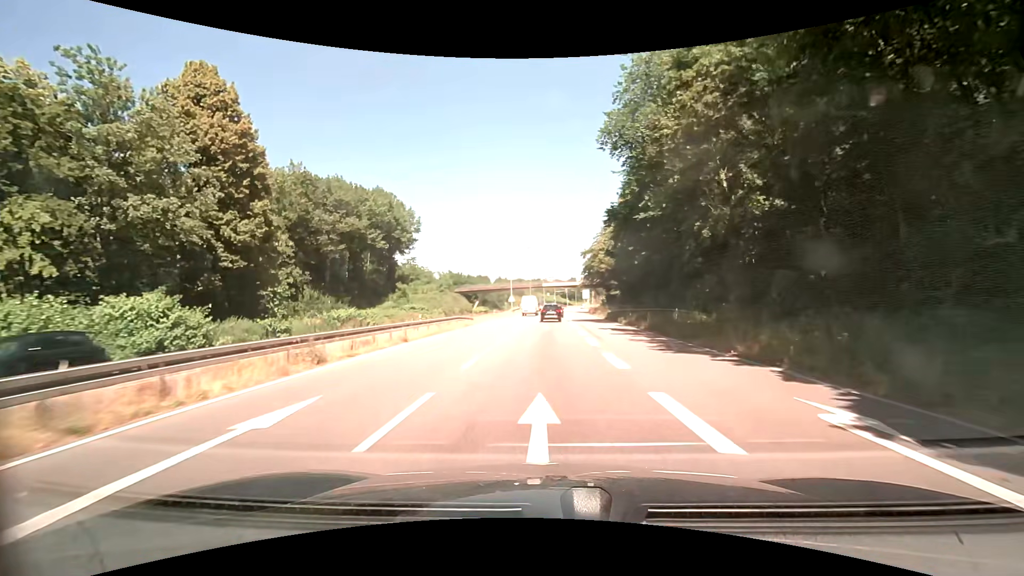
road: trunk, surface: asphalt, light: Day
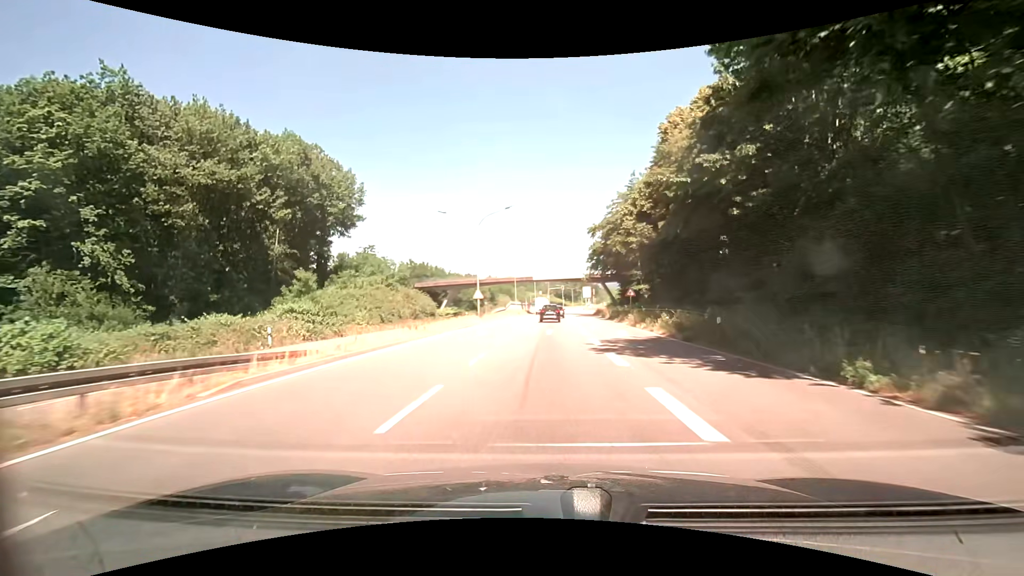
(+0.3, +29.4) m; +1°
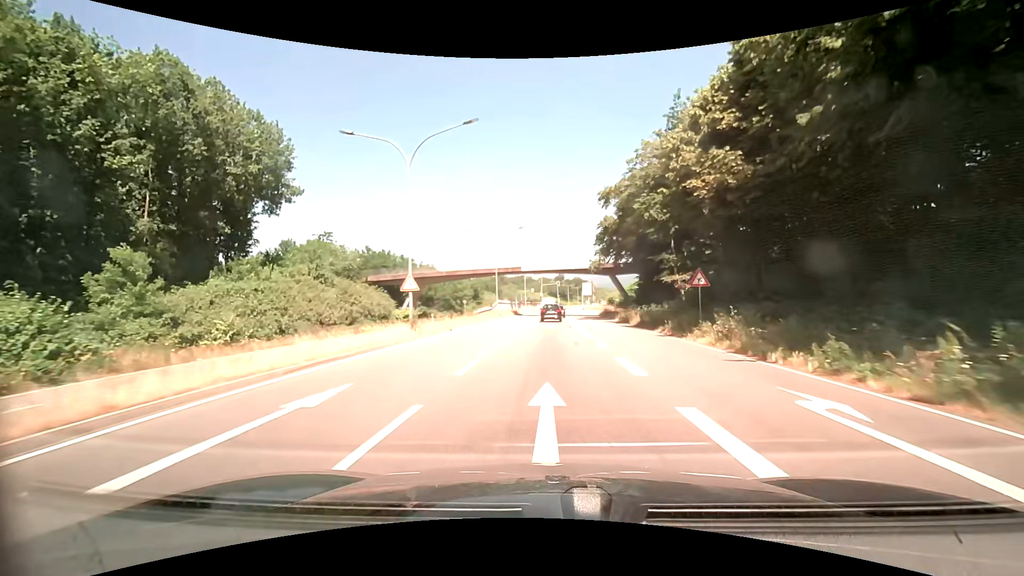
(+0.3, +19.7) m; +1°
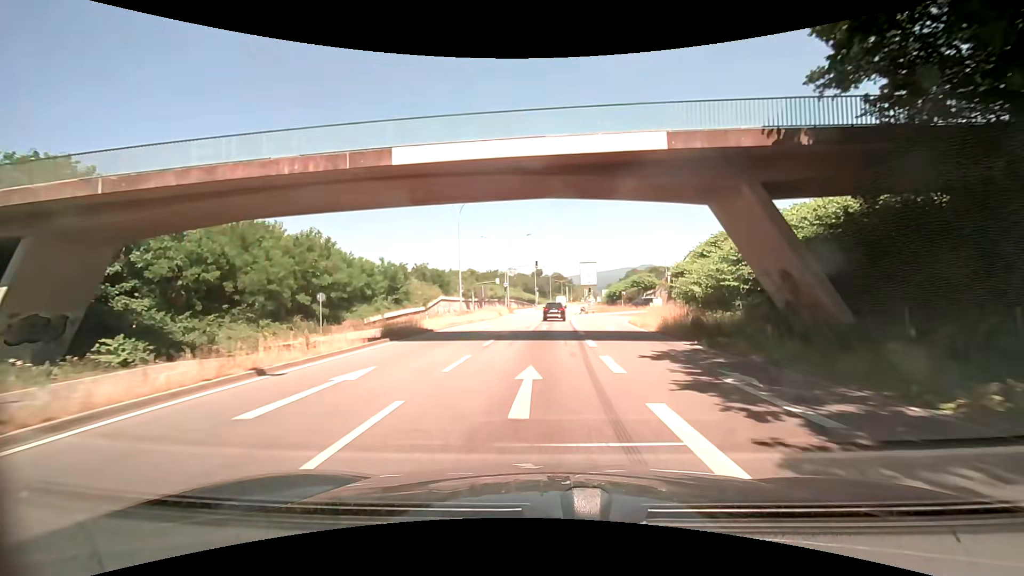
(+1.5, +47.7) m; +3°
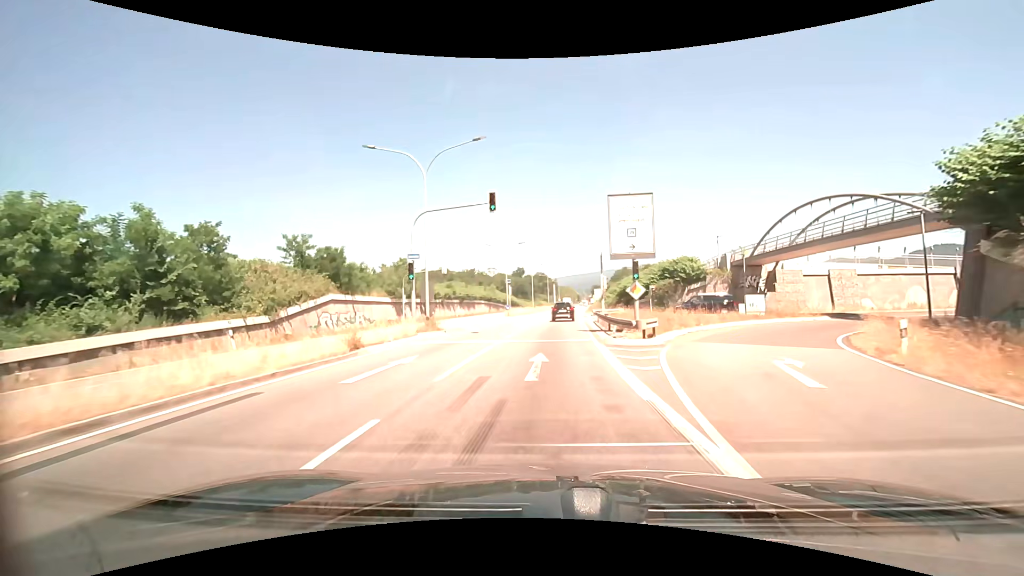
(+0.8, +36.9) m; +2°
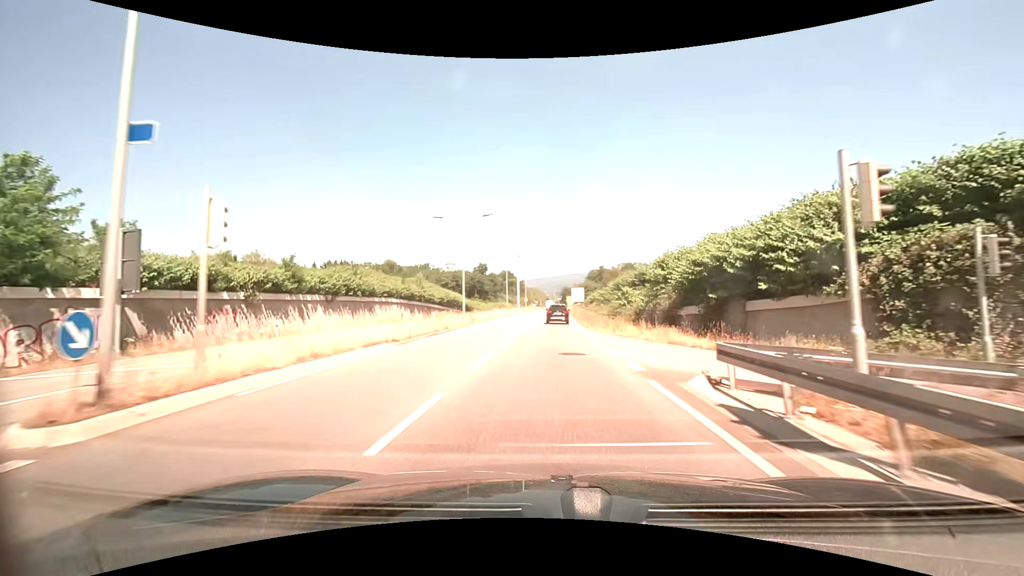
(+1.5, +45.6) m; +4°
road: primary
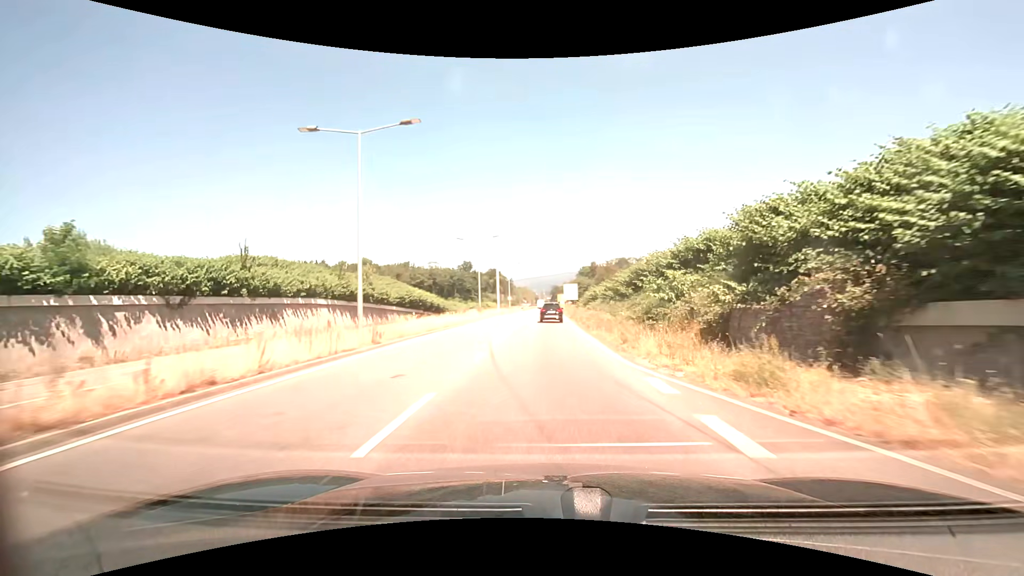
(+0.2, +18.1) m; +1°
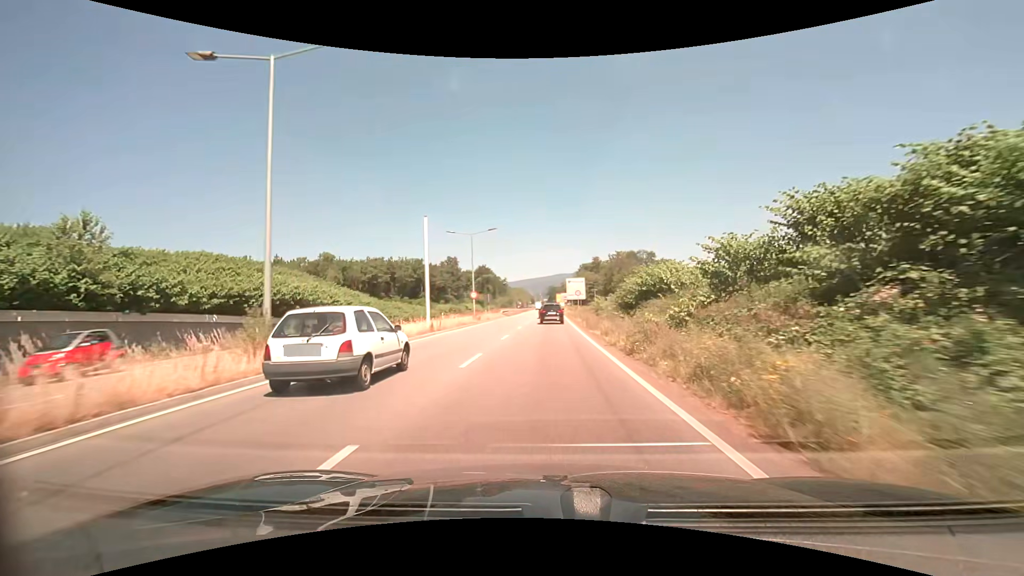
(0.0, +35.7) m; +1°
(0, +10) (0, +20) (0, +30) (0, +40) (0, +50) (0, +60) (0, +70) (0, +80) (0, +90) (0, +100) m
